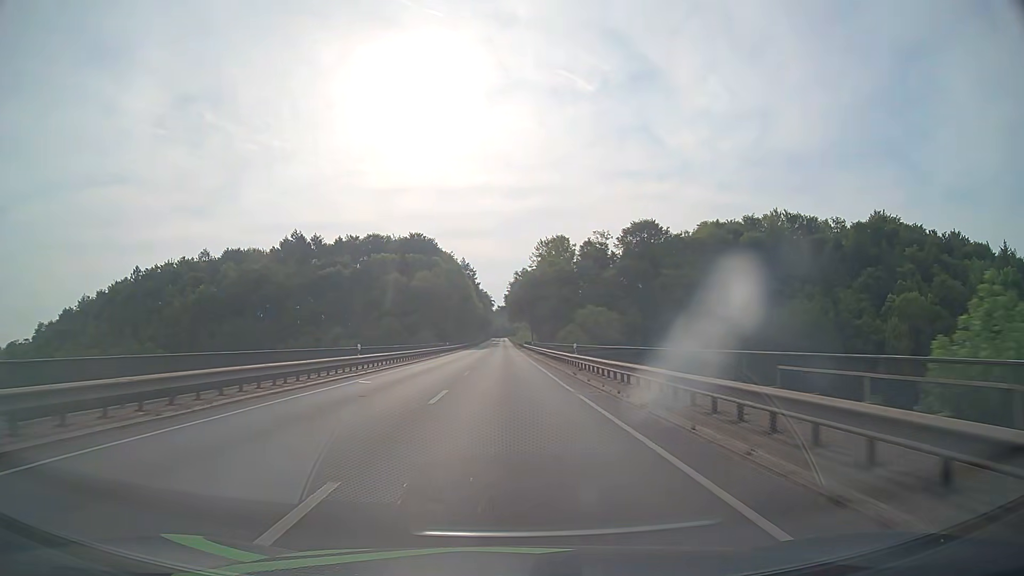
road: primary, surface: asphalt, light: Day
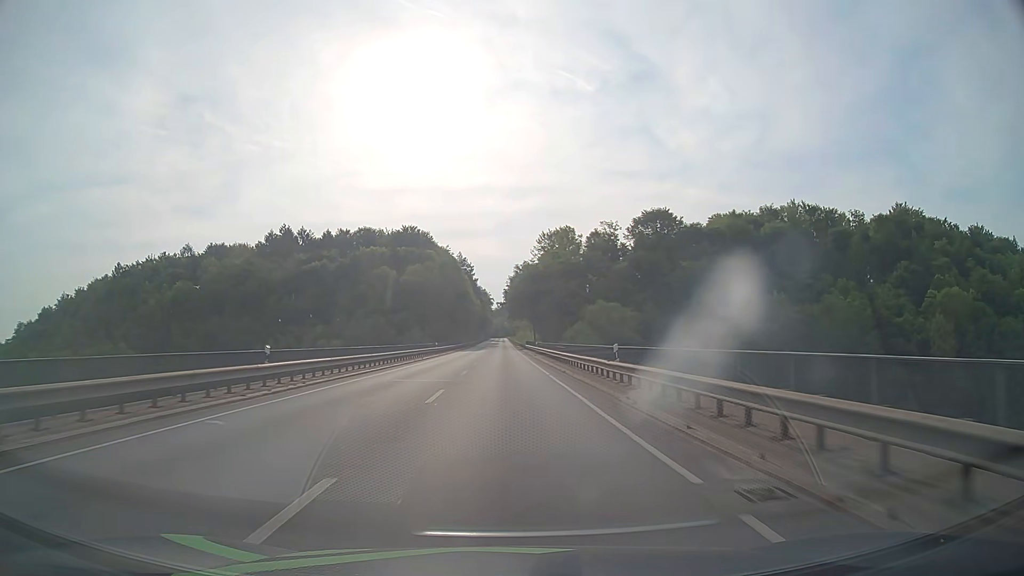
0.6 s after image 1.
(0.0, +12.5) m; 0°
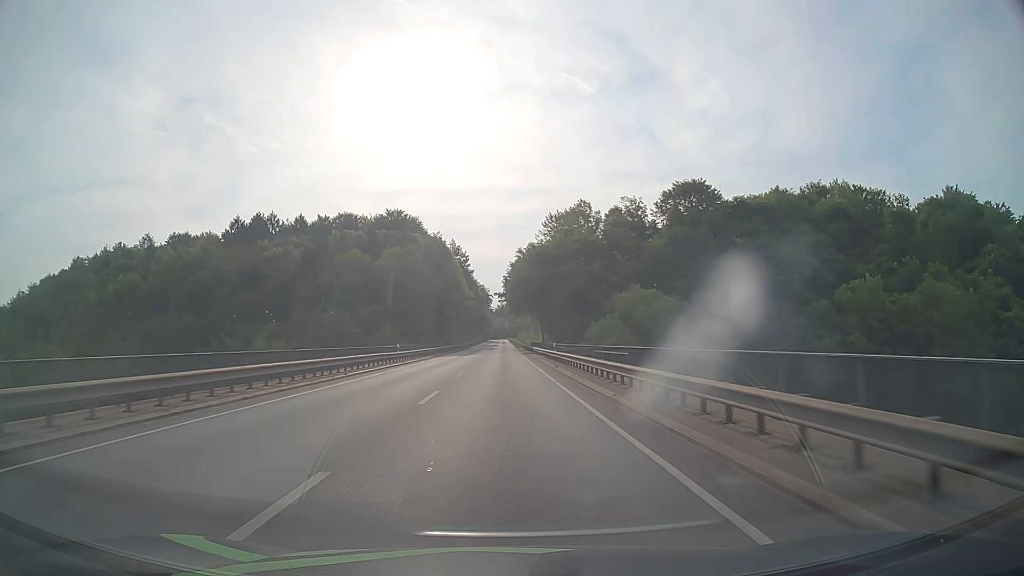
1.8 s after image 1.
(0.0, +25.0) m; 0°
(0, +10) (0, +20) (0, +30) (0, +40) (0, +50) (0, +60) (0, +70) (0, +80) (0, +90) (0, +100) m
